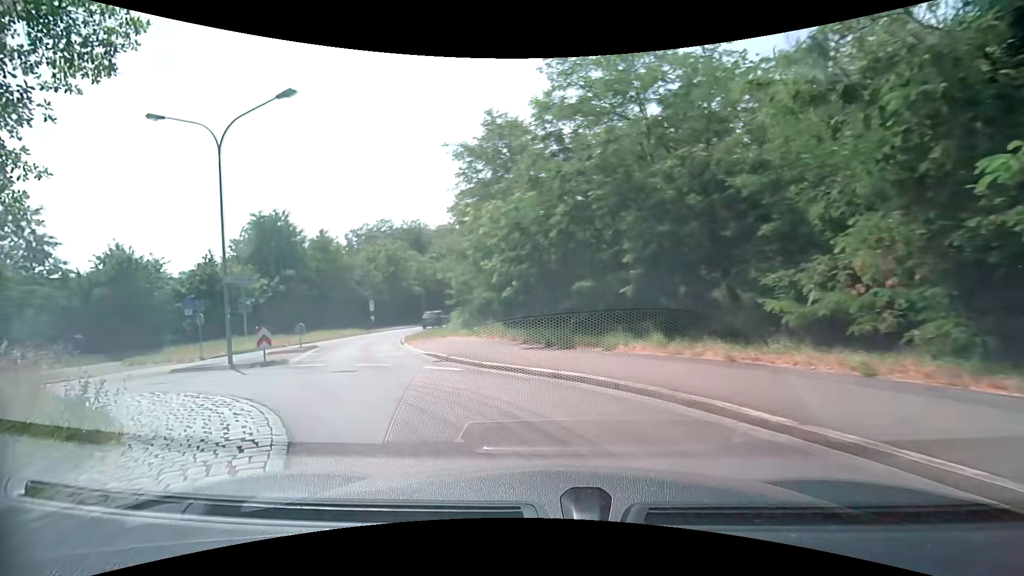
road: secondary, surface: asphalt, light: Day
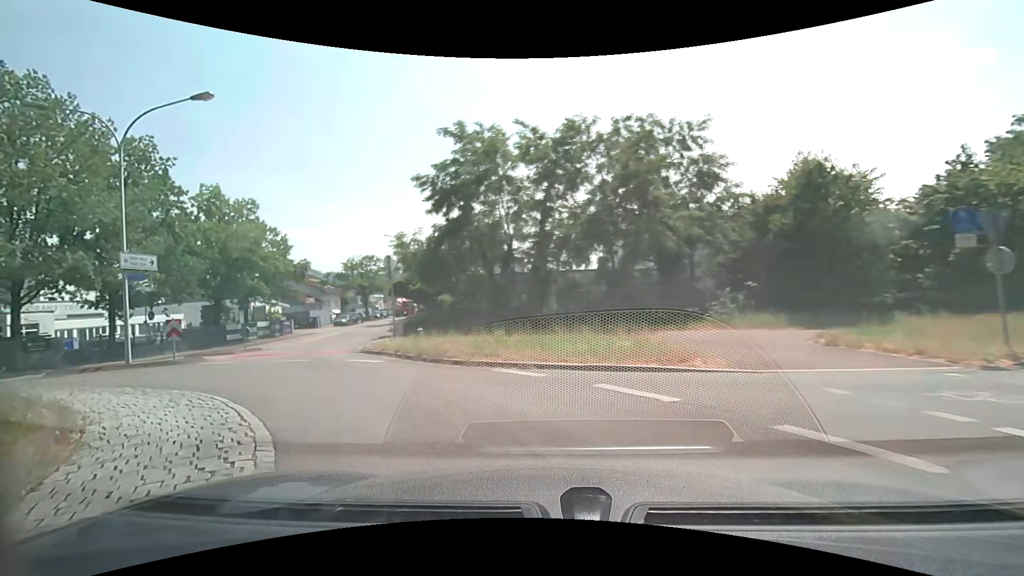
(-9.0, +14.7) m; -70°
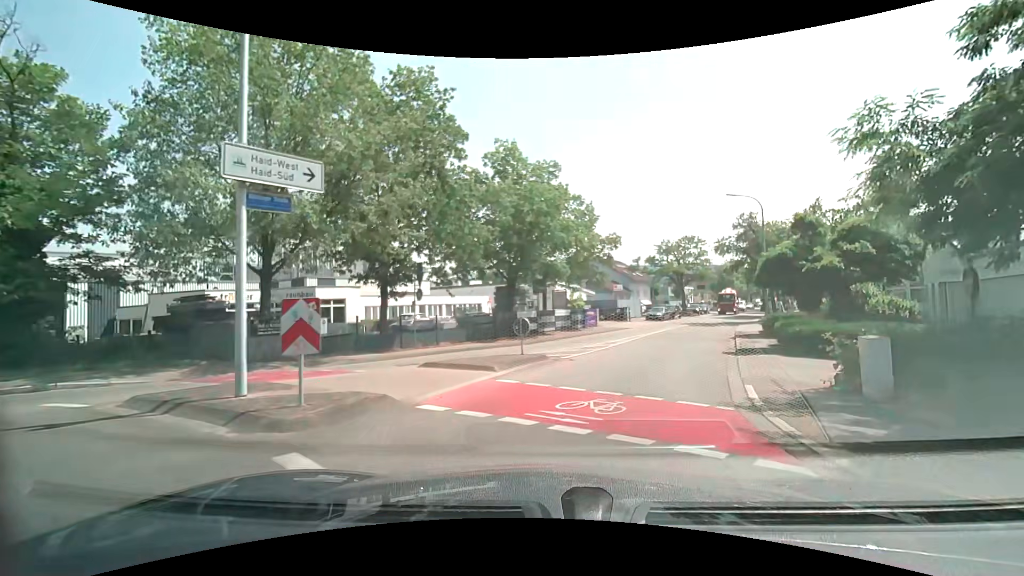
(-6.0, +13.5) m; -37°
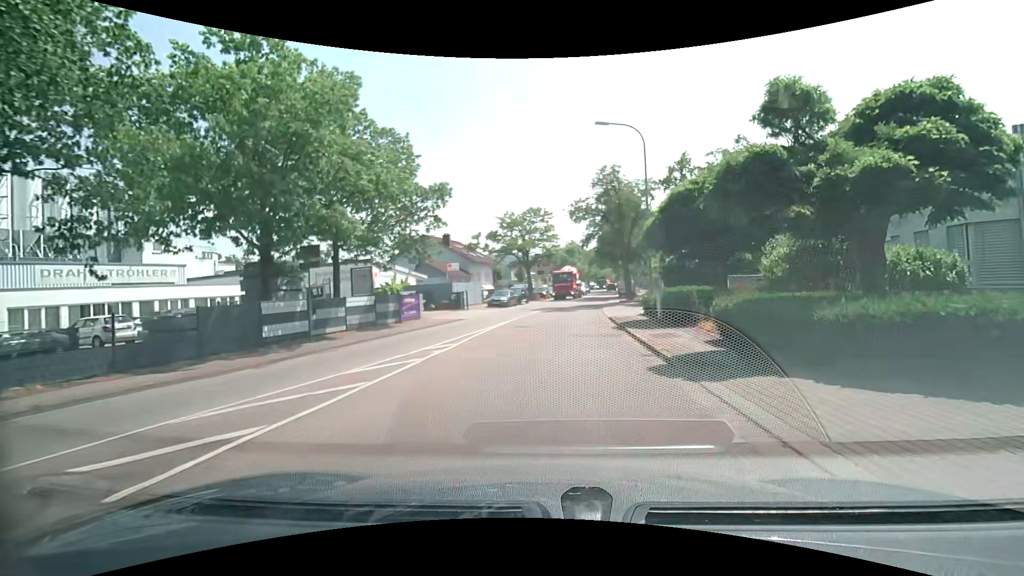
(+2.0, +13.0) m; +17°
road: unclassified
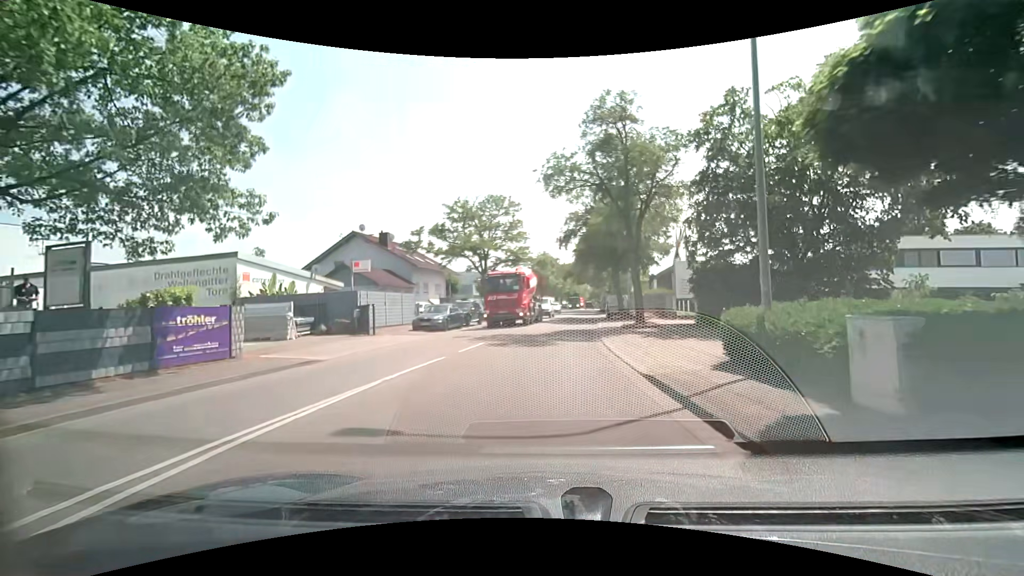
(+0.7, +15.1) m; +4°
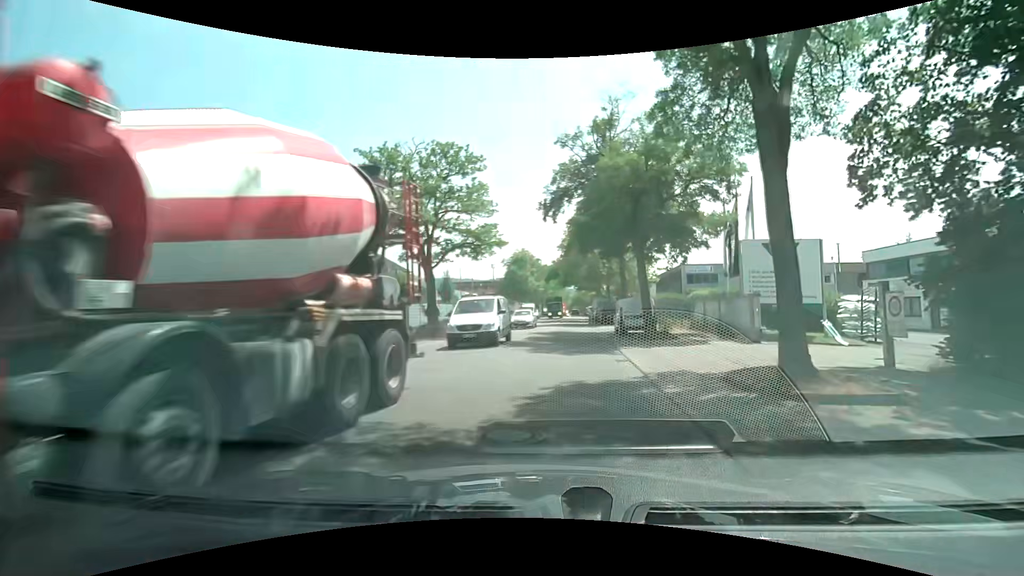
(+0.1, +15.5) m; +1°
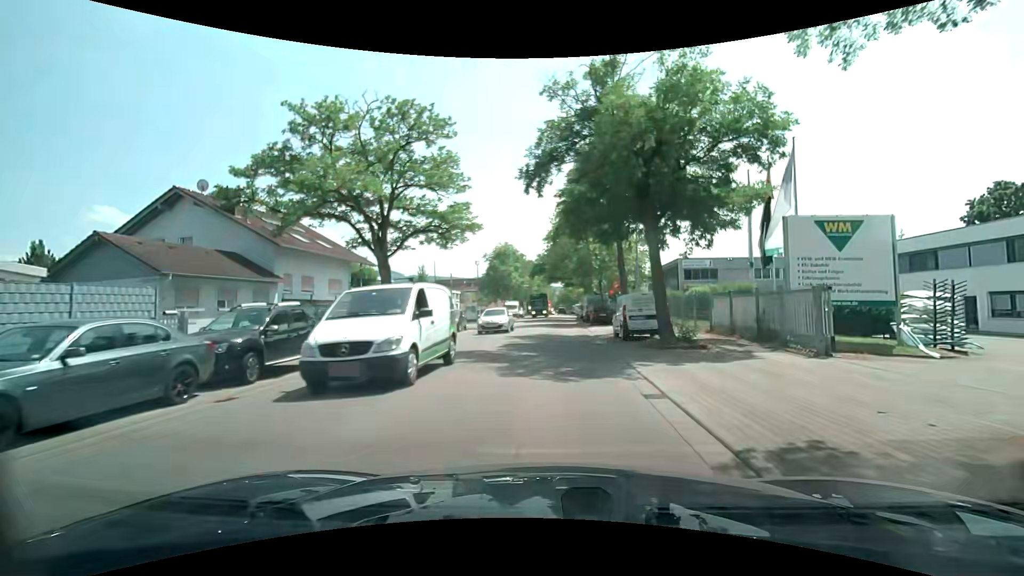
(+0.1, +5.5) m; +2°
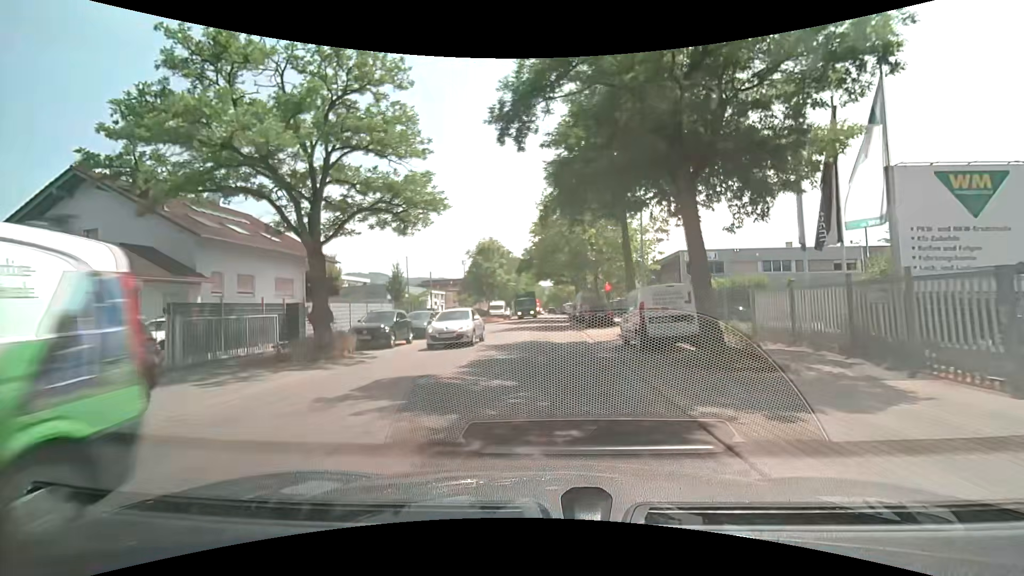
(+0.1, +5.6) m; +2°
(0, +10) (0, +20) (0, +30) (+1, +40) (+1, +50) (+1, +60) (+1, +70) (+1, +80) (+1, +90) (+1, +100) m
